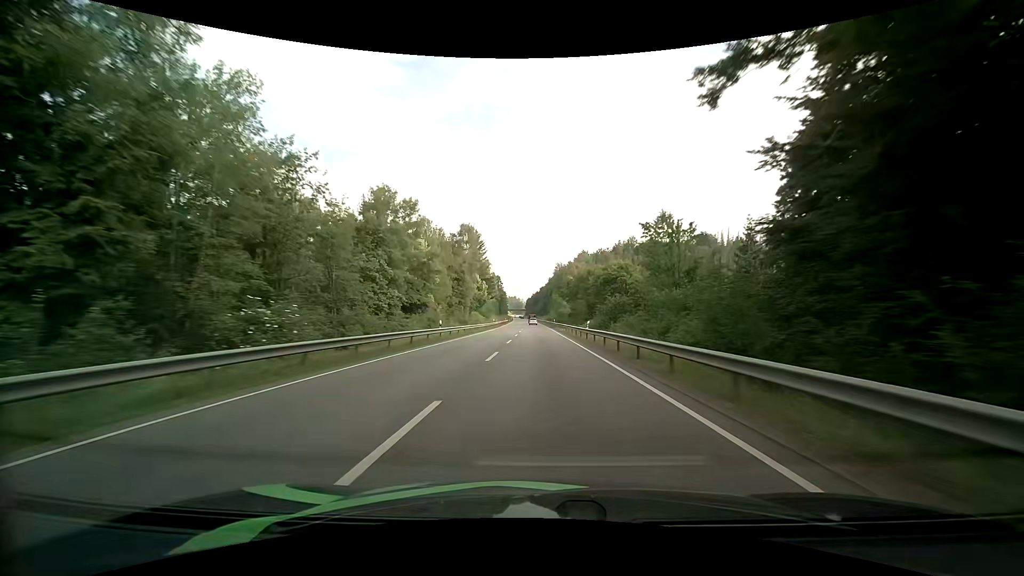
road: primary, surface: asphalt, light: Day
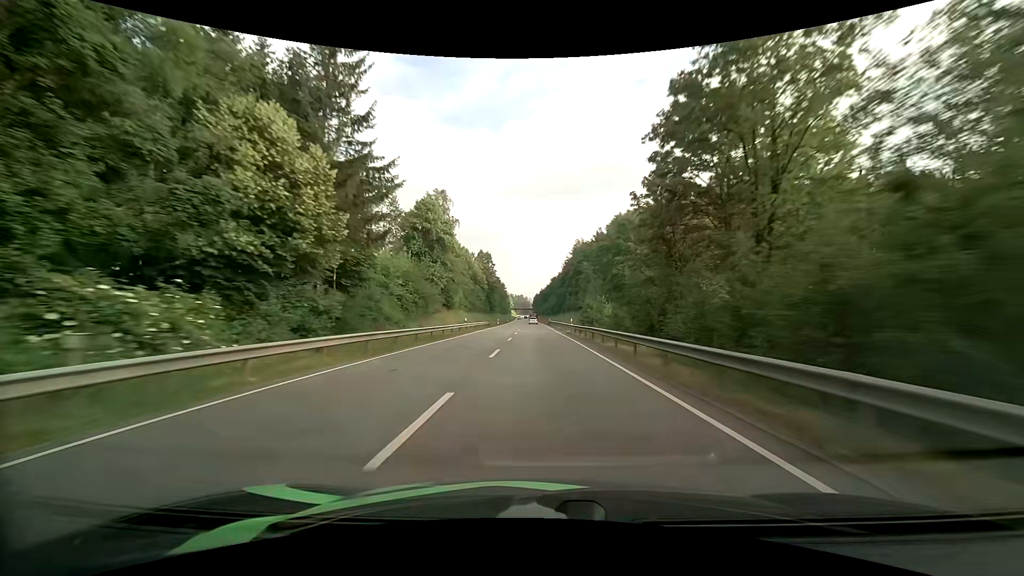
(-1.0, +83.5) m; -1°
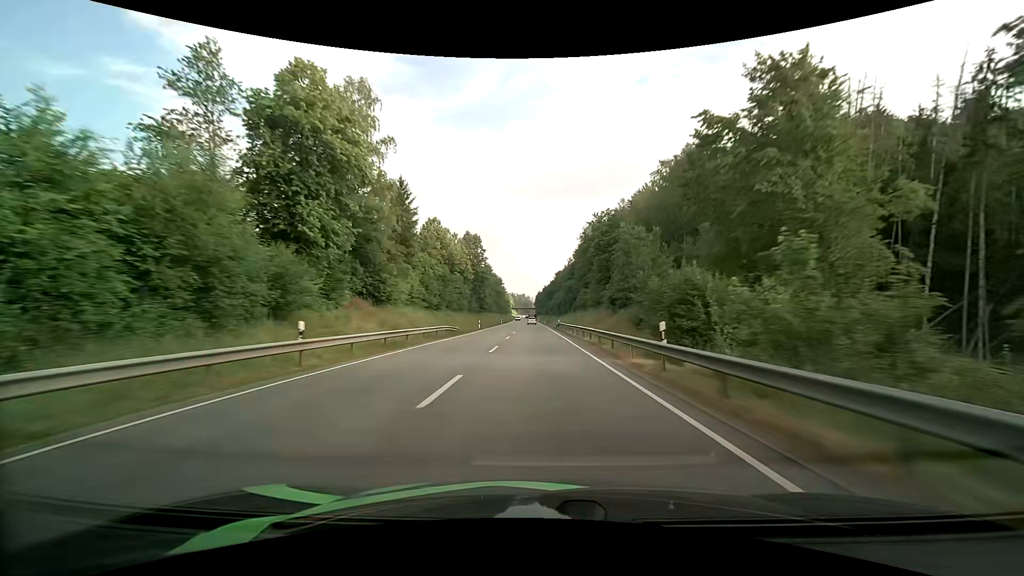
(-0.1, +33.0) m; 0°
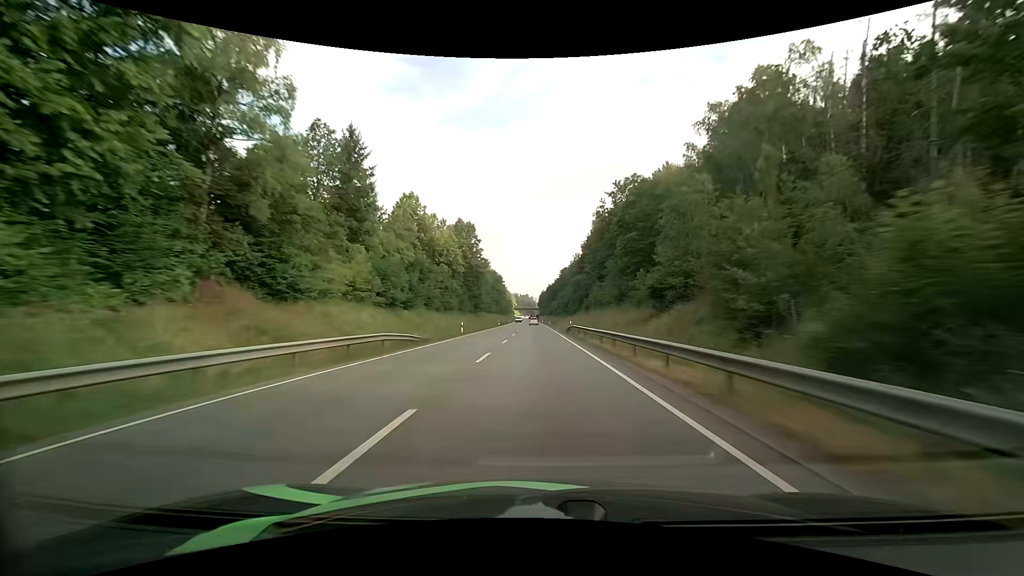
(-0.1, +16.4) m; -1°
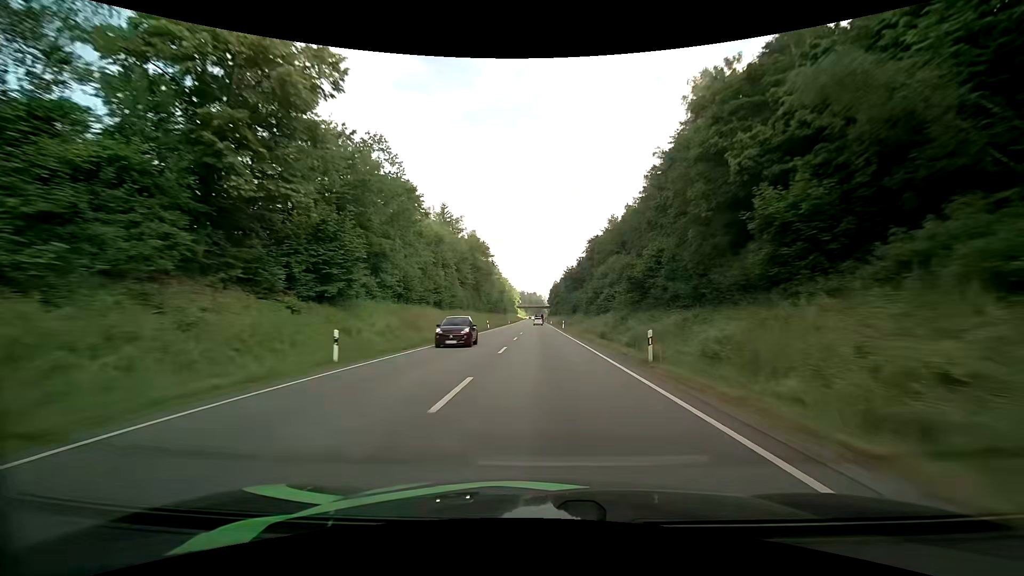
(-1.1, +79.9) m; -1°
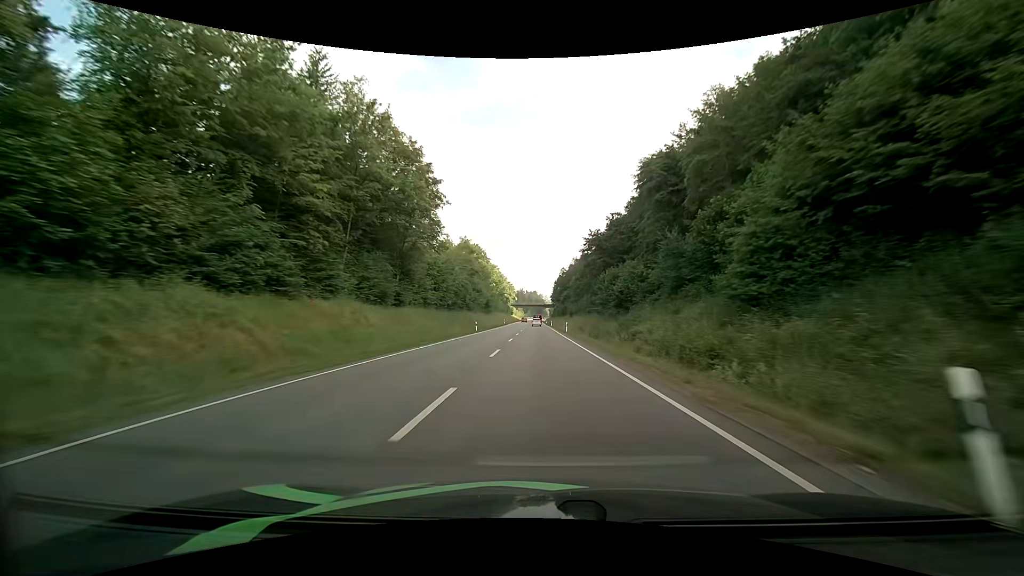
(-0.1, +61.5) m; 0°
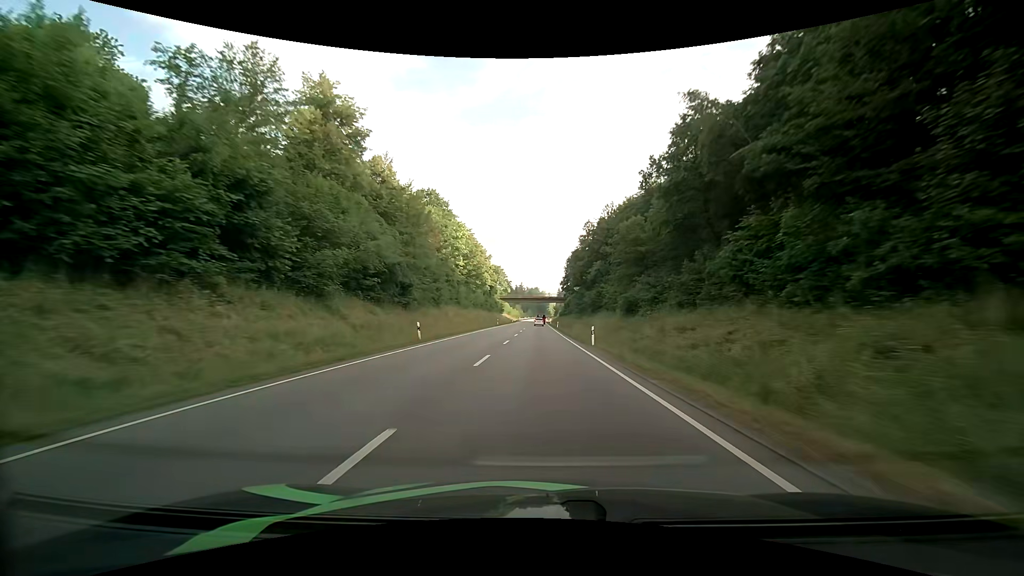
(0.0, +75.6) m; 0°
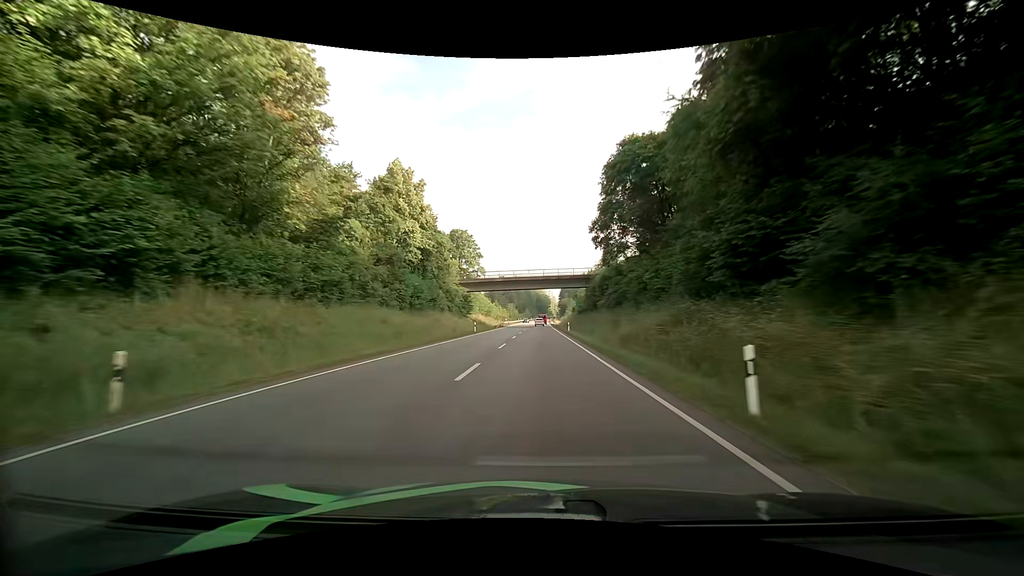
(-0.1, +75.1) m; 0°
(0, +10) (0, +20) (0, +30) (0, +40) (0, +50) (0, +60) (0, +70) (0, +80) (0, +90) (0, +100) m
